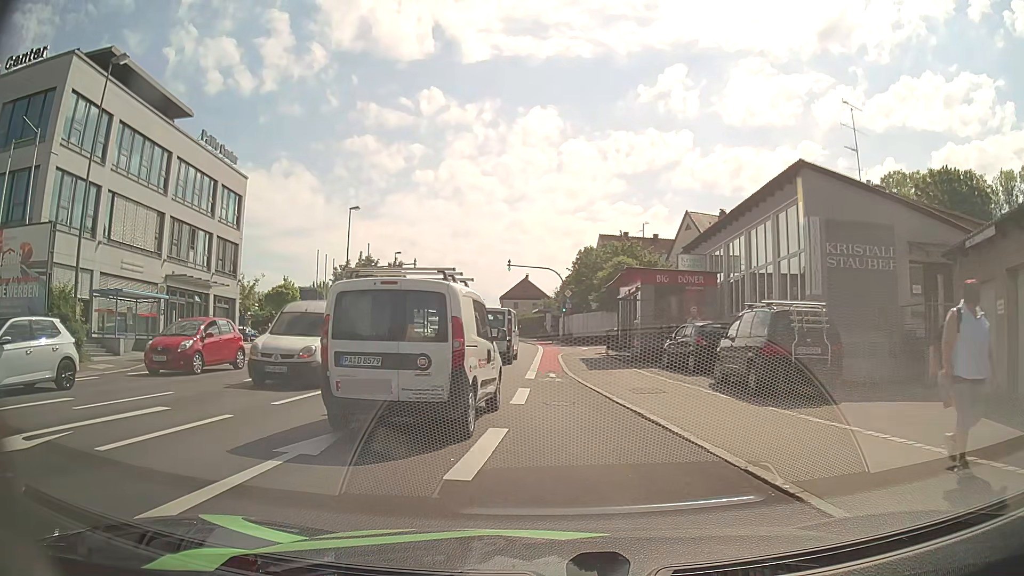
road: tertiary_link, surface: asphalt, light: Day
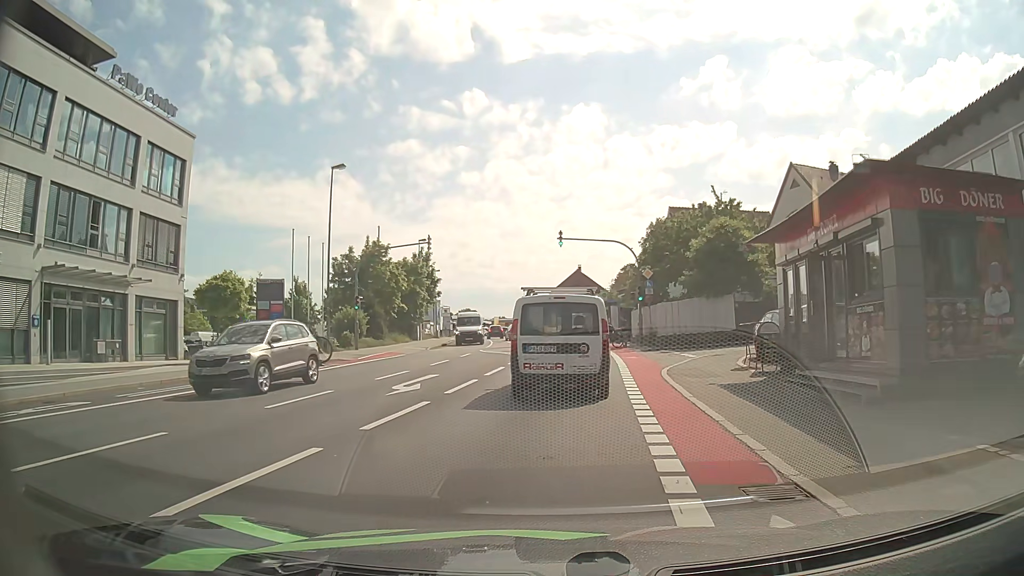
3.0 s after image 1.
(-1.3, +15.8) m; -5°
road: tertiary
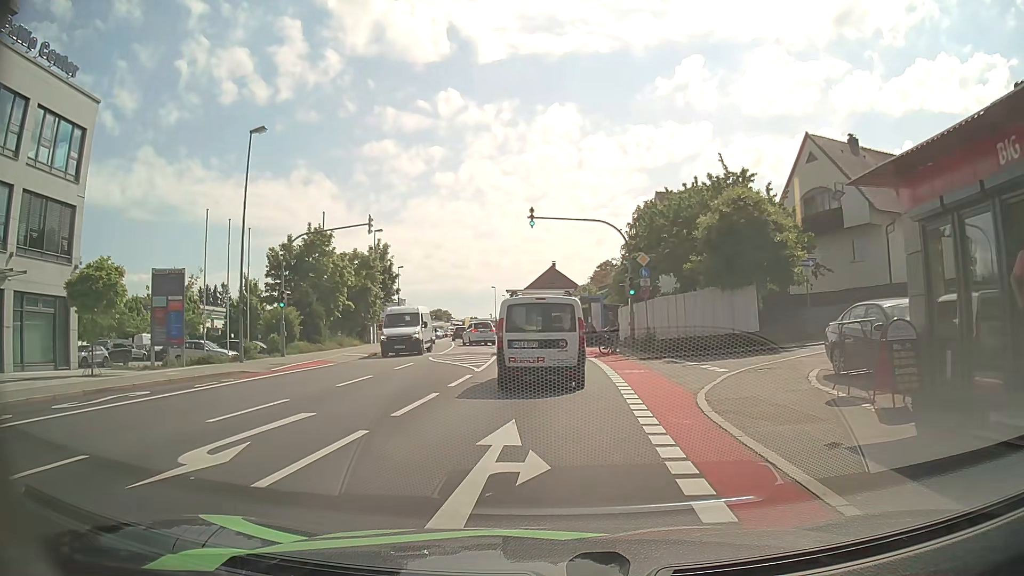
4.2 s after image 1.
(+0.1, +7.8) m; +1°
(0, +10) (0, +20) (0, +30) (-1, +40) (-2, +50) (-3, +60) (-5, +70) (-7, +80) (-9, +89) (-10, +99) m
